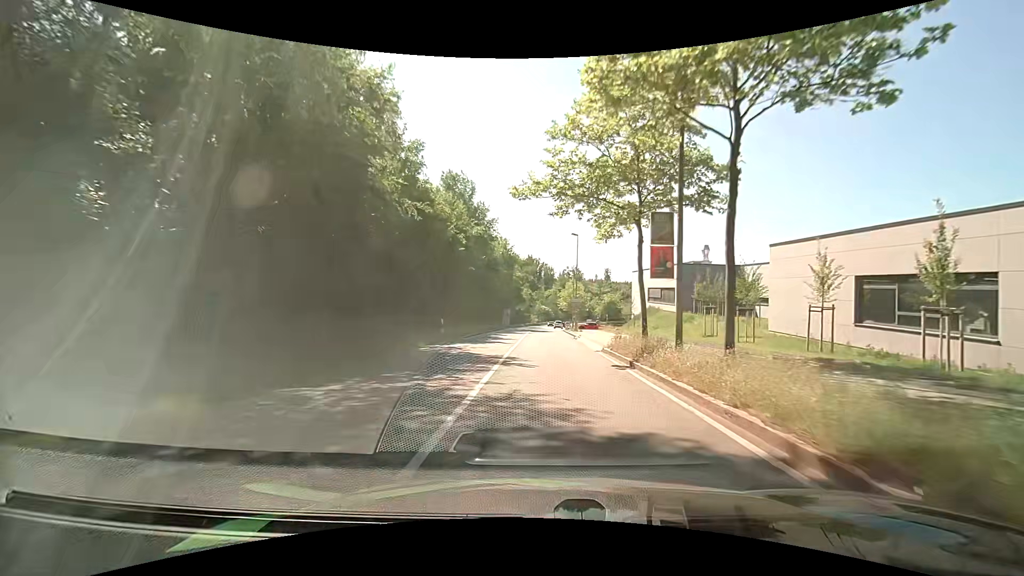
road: secondary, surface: asphalt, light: Day
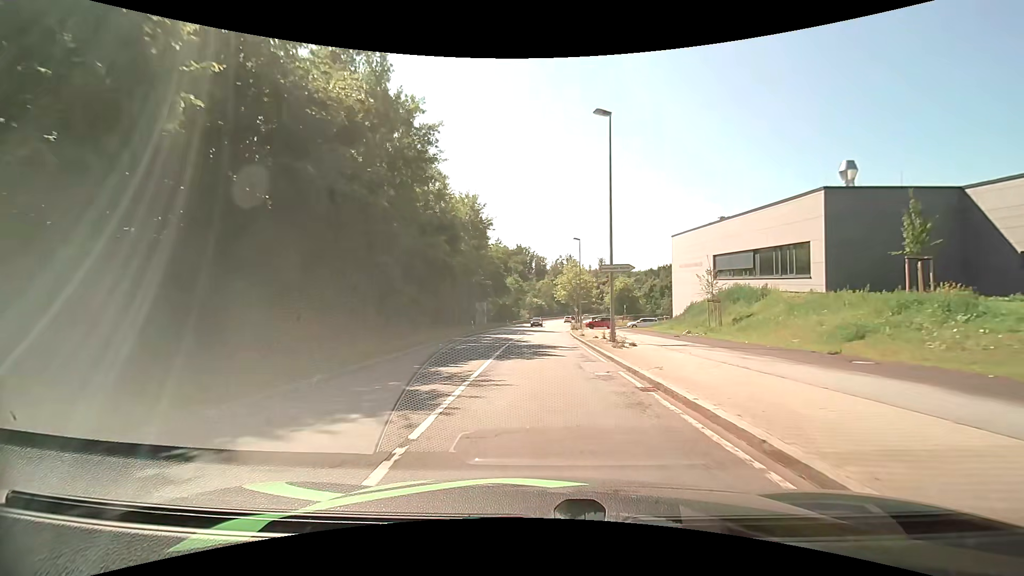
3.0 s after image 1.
(+0.2, +30.9) m; +1°
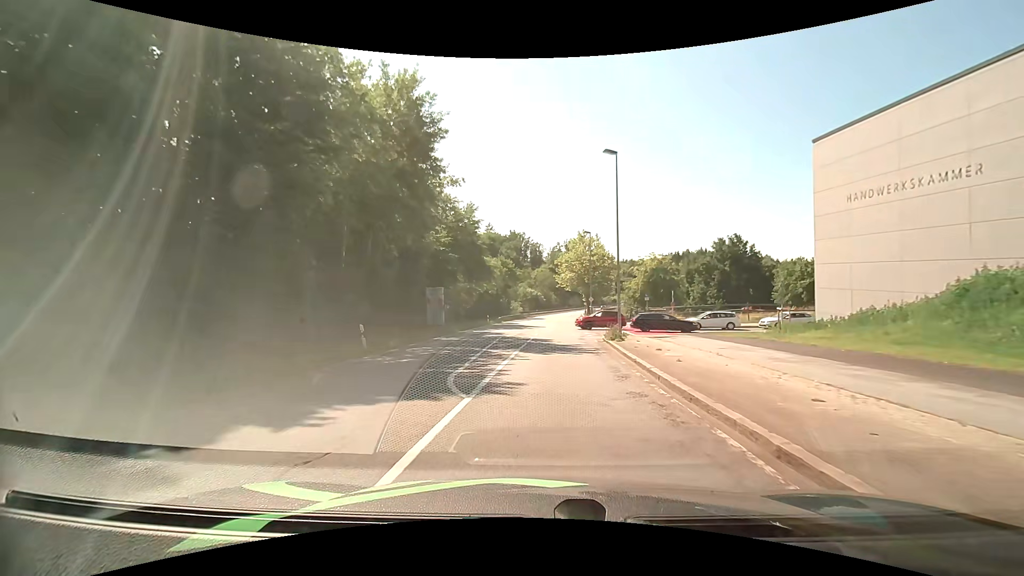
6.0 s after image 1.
(-0.1, +28.4) m; 0°
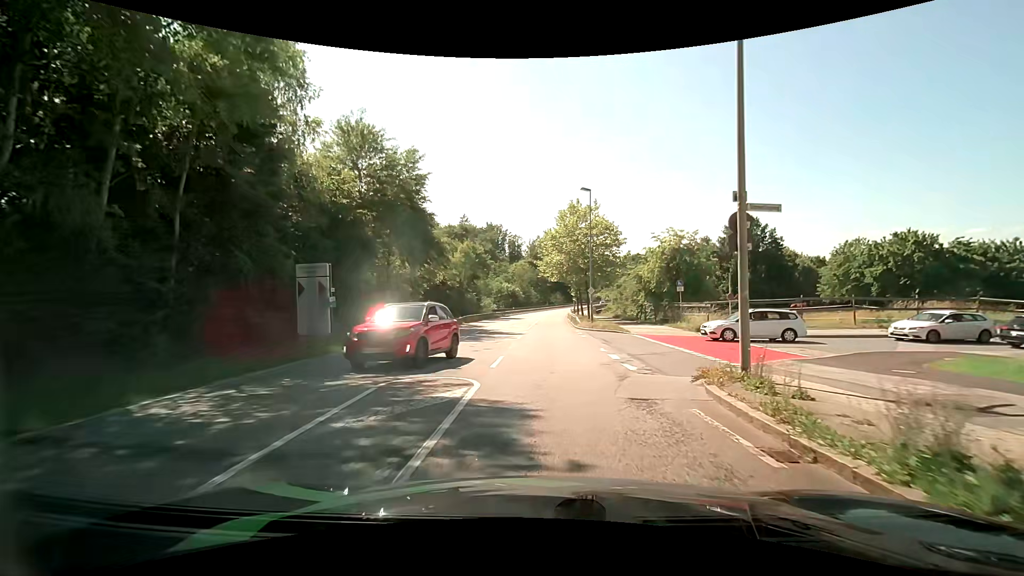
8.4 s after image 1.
(+0.3, +18.5) m; +2°
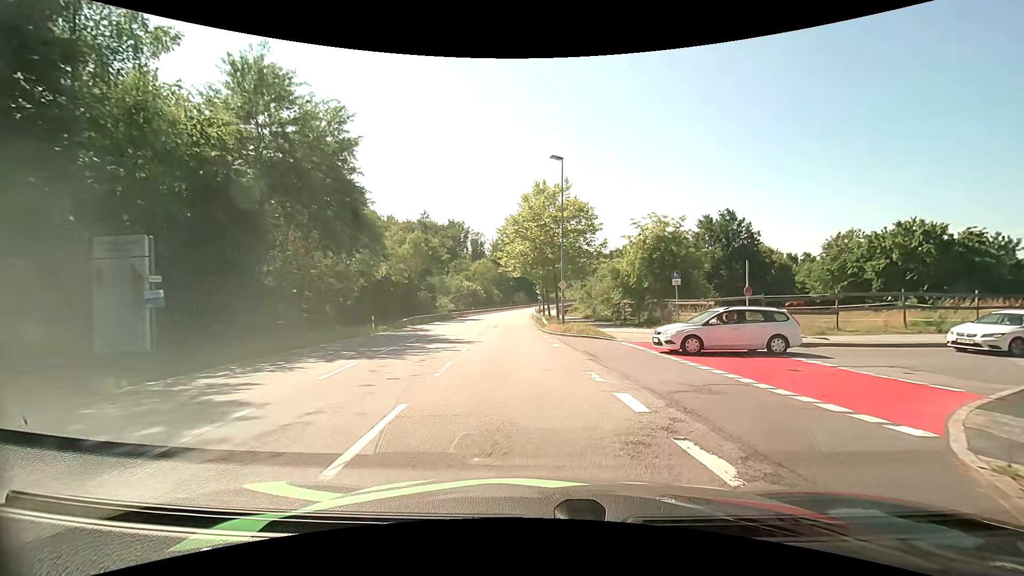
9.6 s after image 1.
(+0.2, +7.6) m; +4°
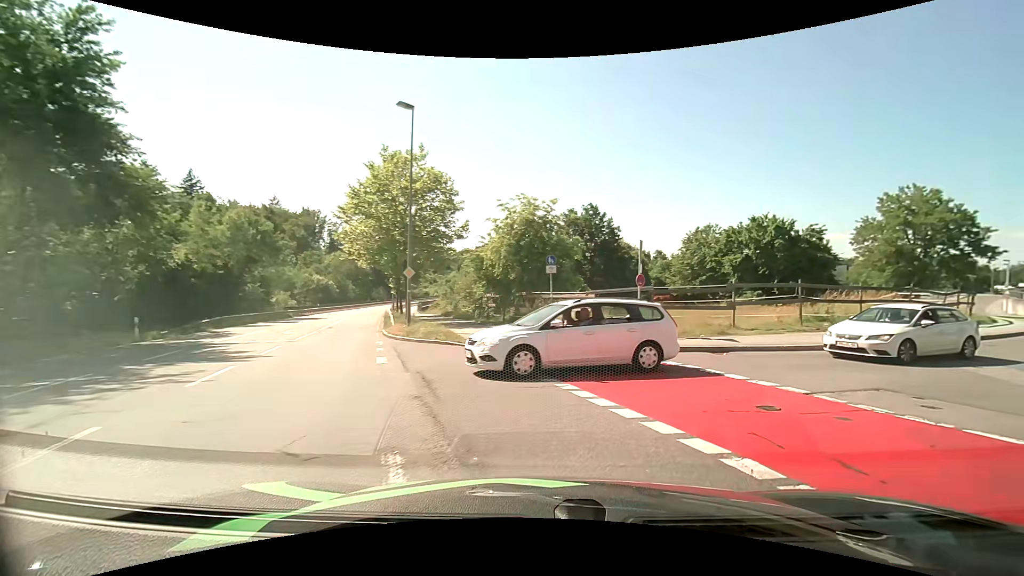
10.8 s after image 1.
(+0.7, +6.4) m; +16°
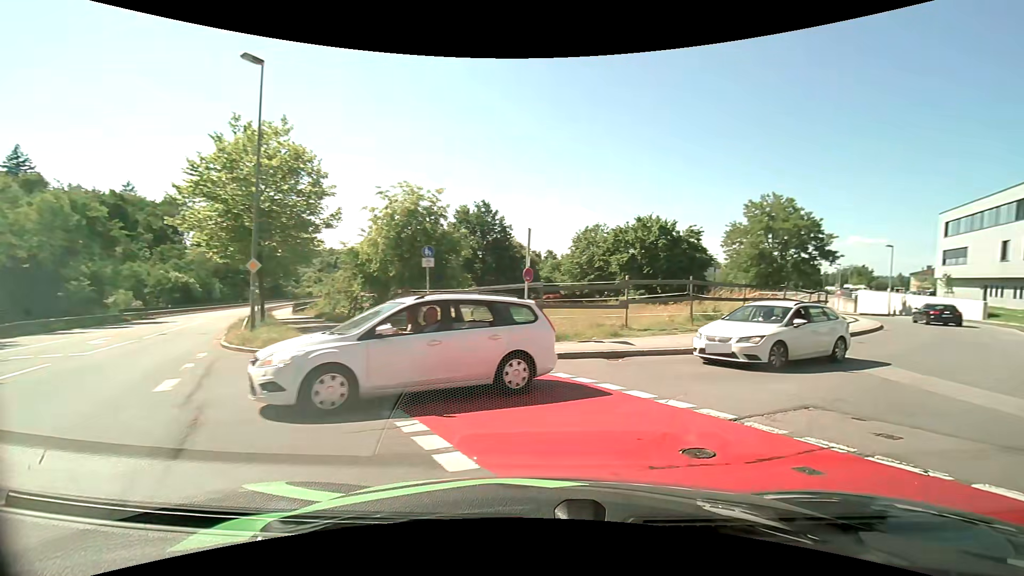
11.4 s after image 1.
(+0.2, +2.8) m; +10°
